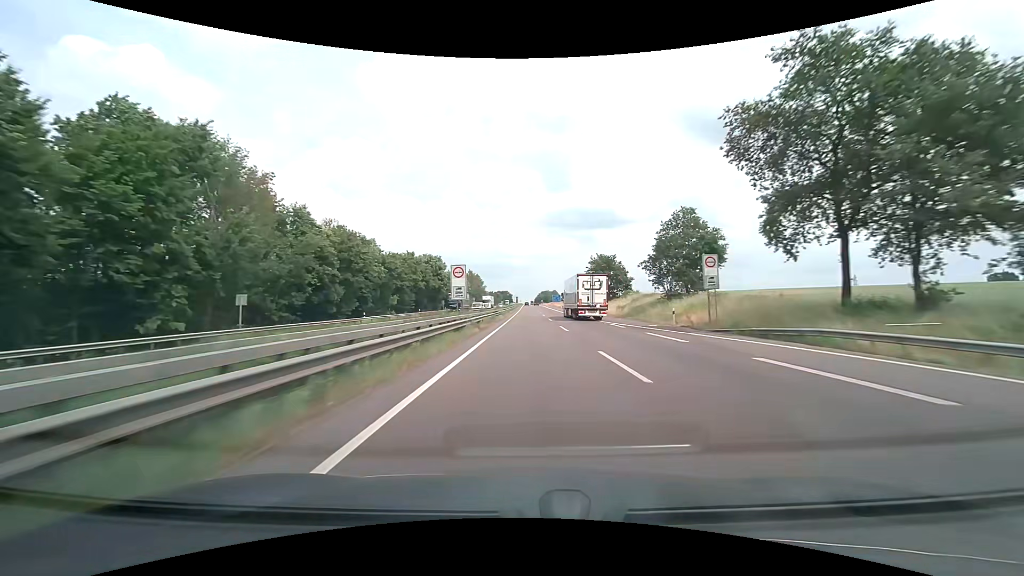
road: motorway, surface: asphalt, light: Day
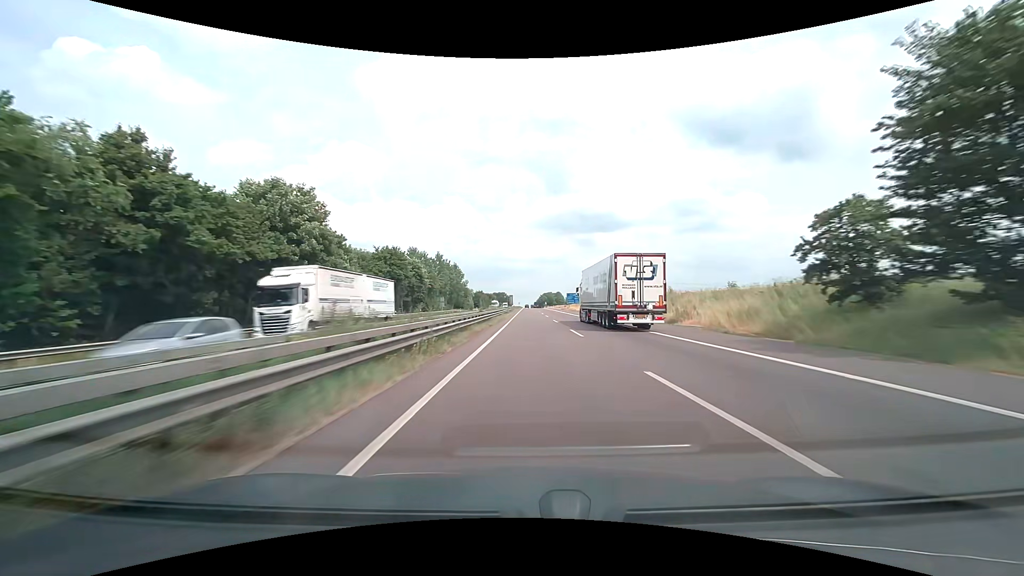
(+0.1, +75.7) m; 0°
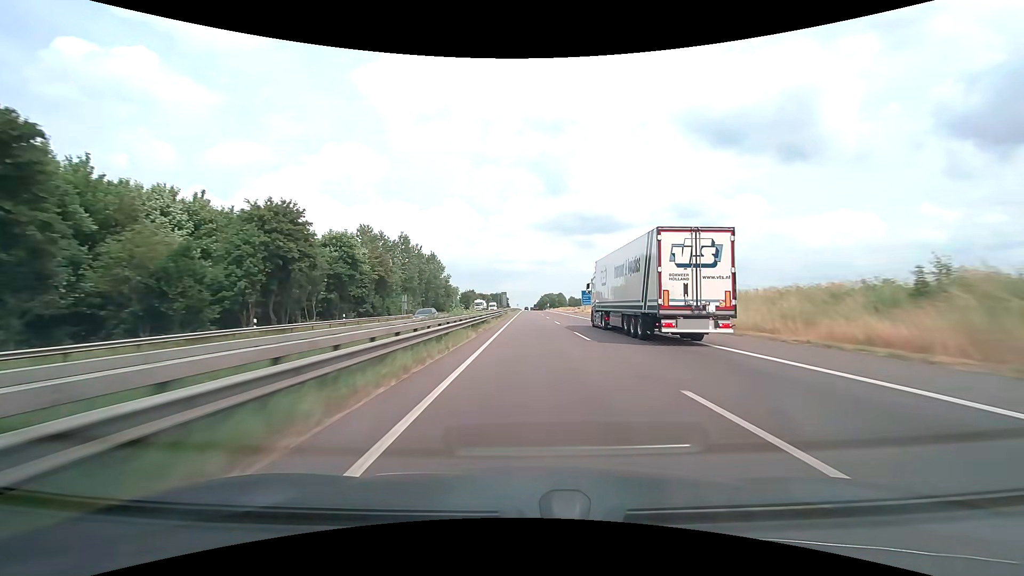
(+0.1, +37.9) m; 0°
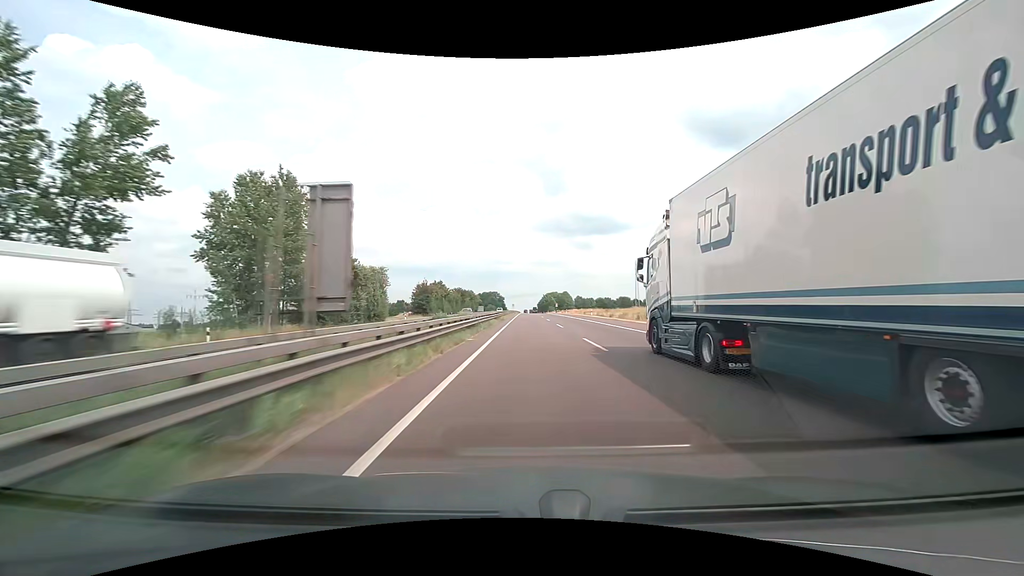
(0.0, +75.8) m; 0°
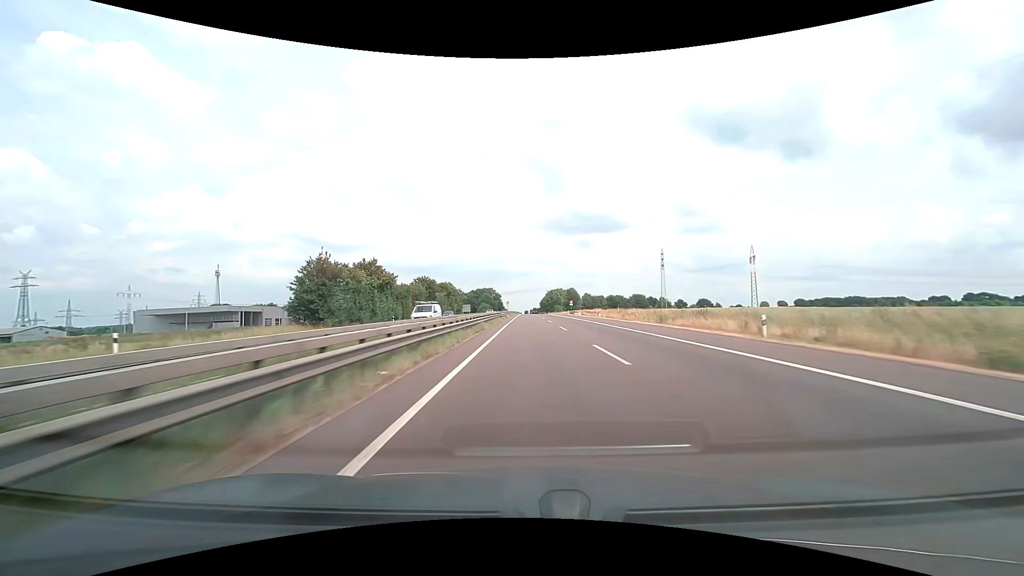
(-0.1, +57.0) m; 0°
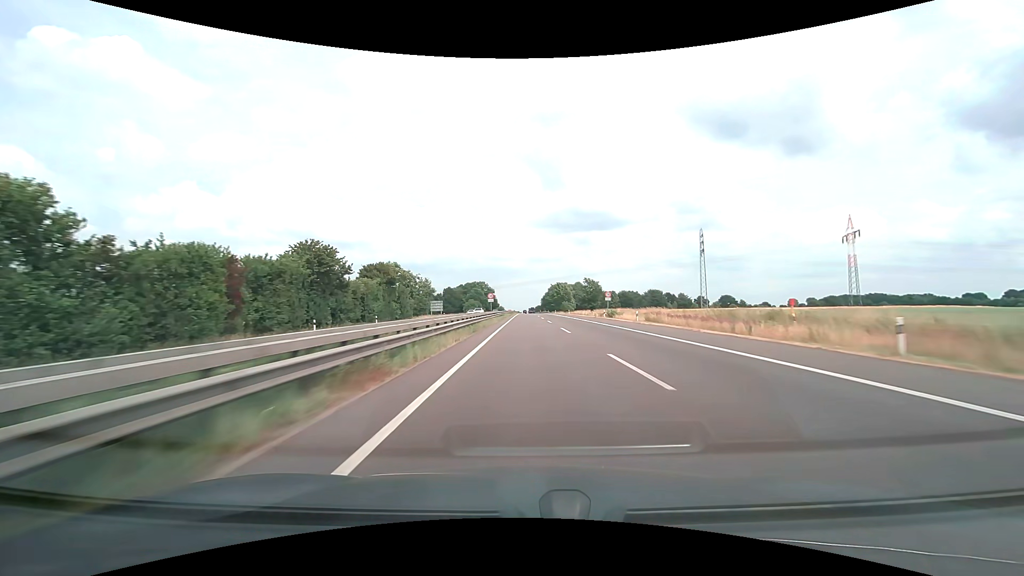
(0.0, +57.1) m; 0°
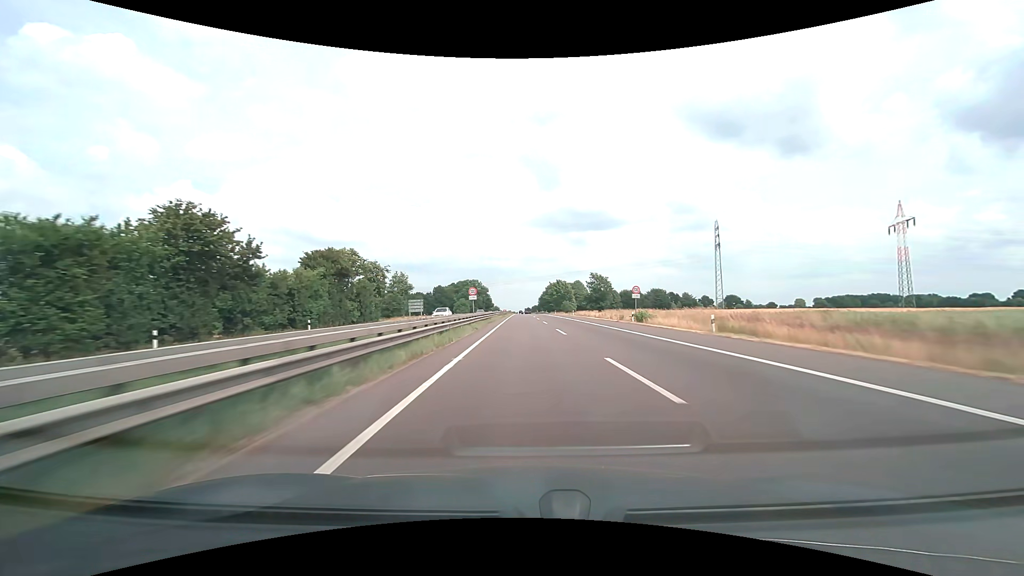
(0.0, +19.0) m; 0°
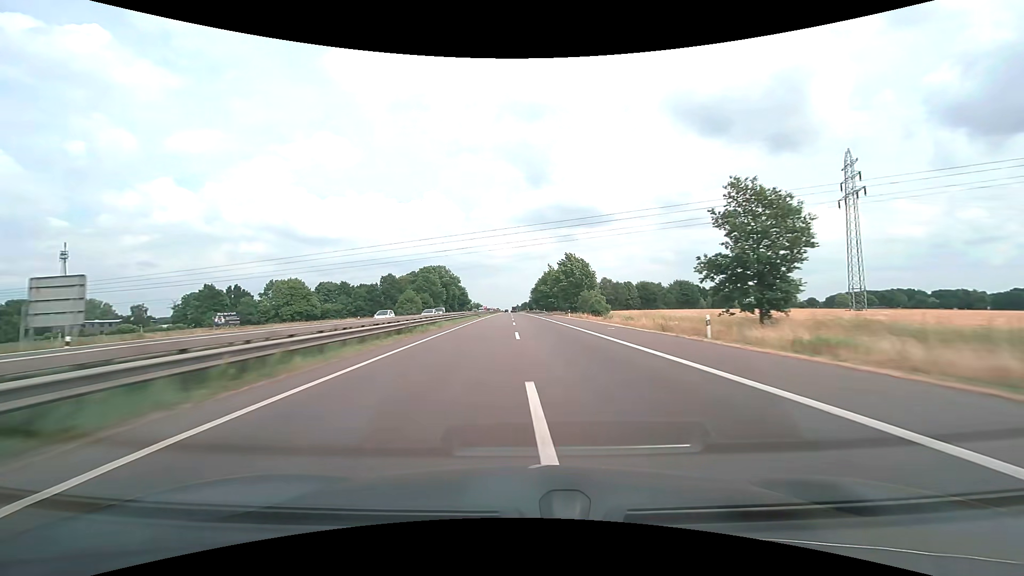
(+1.3, +76.3) m; +1°
(0, +10) (0, +20) (0, +30) (0, +40) (0, +50) (0, +60) (0, +70) (0, +80) (-1, +90) (-1, +100) m
